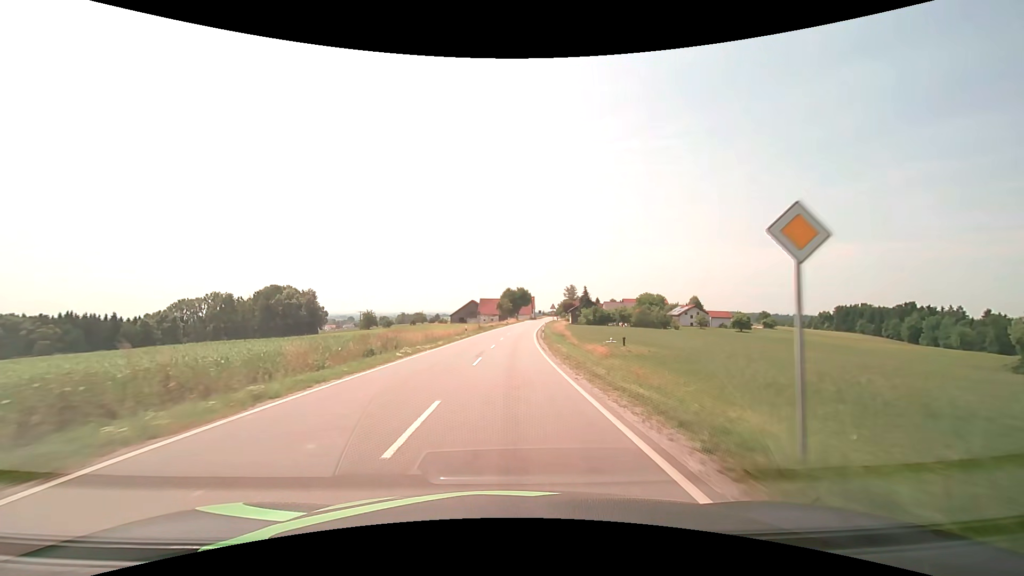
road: secondary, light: Day
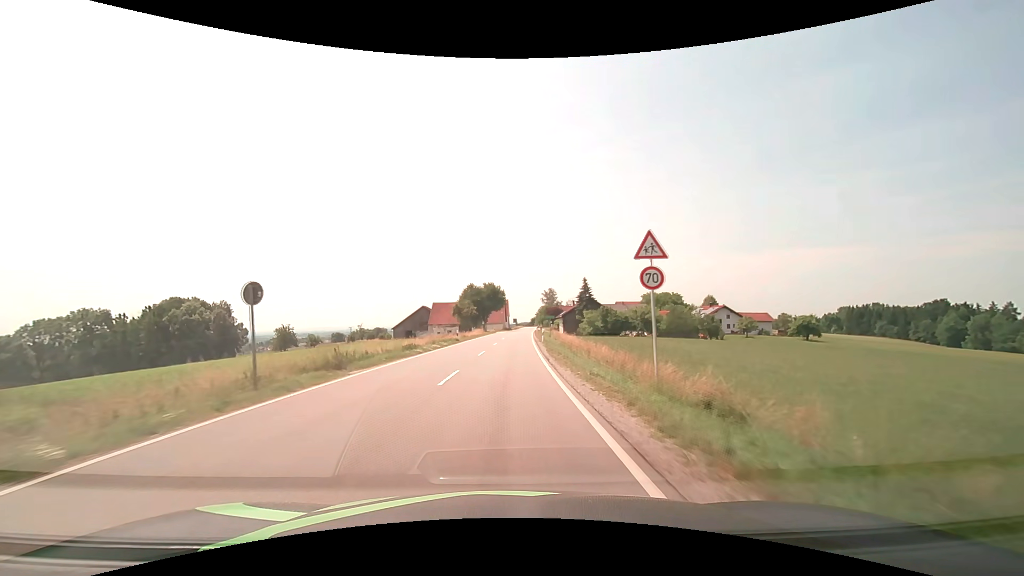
(+1.5, +53.5) m; +3°
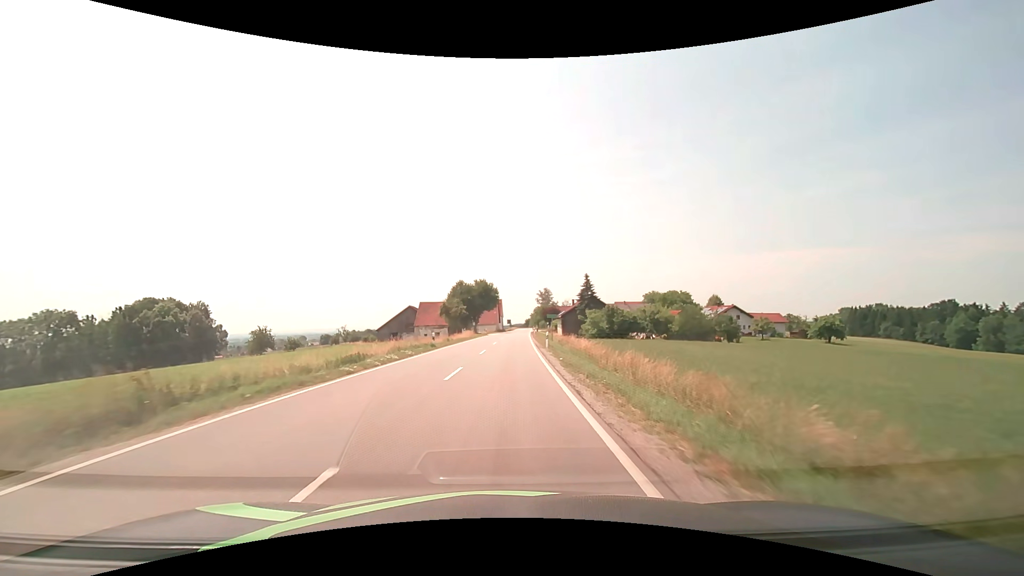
(+0.1, +10.7) m; +1°
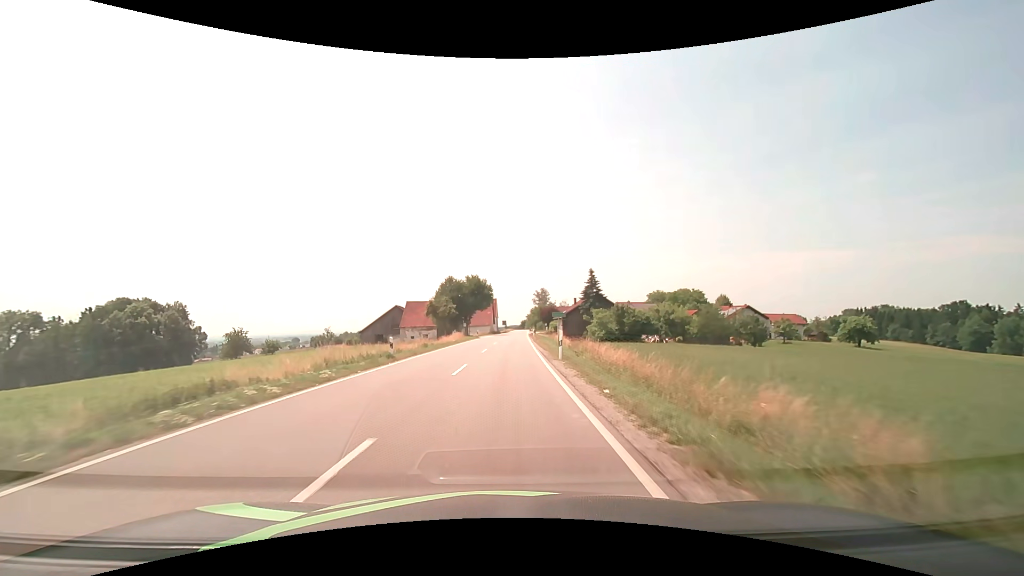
(0.0, +10.7) m; 0°
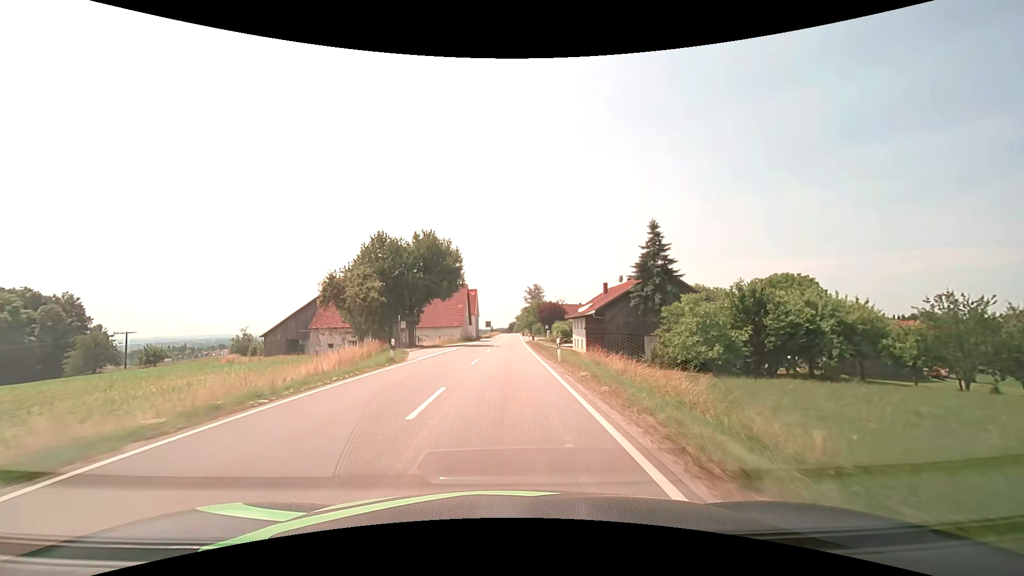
(+0.6, +42.6) m; +1°
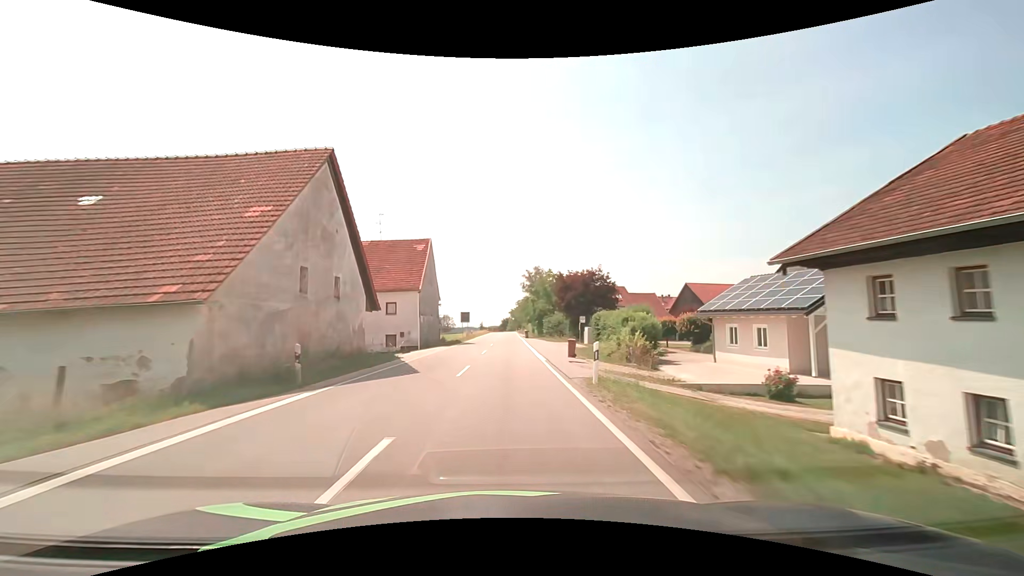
(+0.5, +53.6) m; +1°
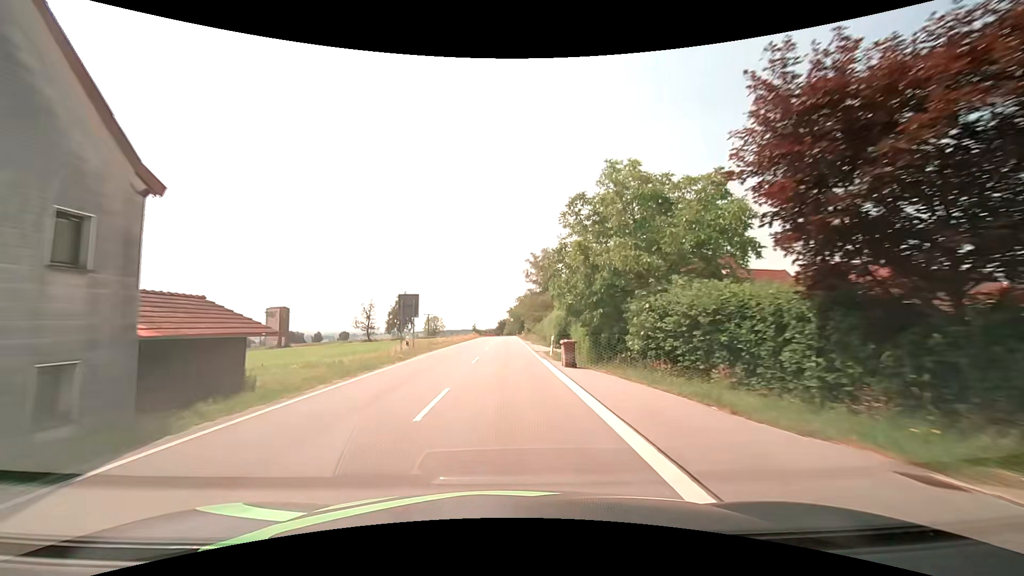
(+0.2, +43.0) m; 0°
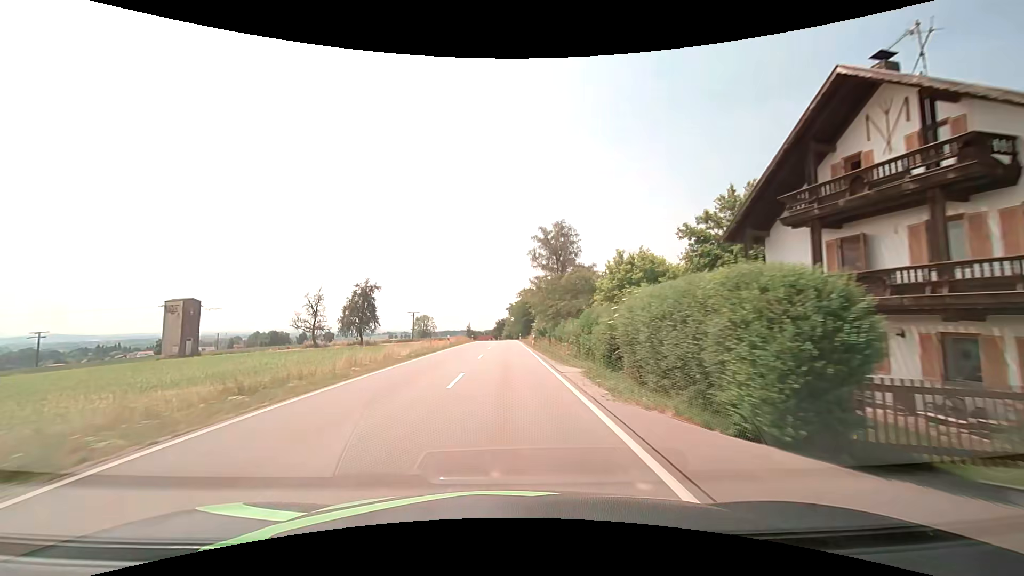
(-0.1, +32.1) m; 0°
(0, +10) (0, +20) (0, +30) (0, +40) (0, +50) (0, +60) (0, +70) (0, +80) (0, +90) (-1, +100) m
